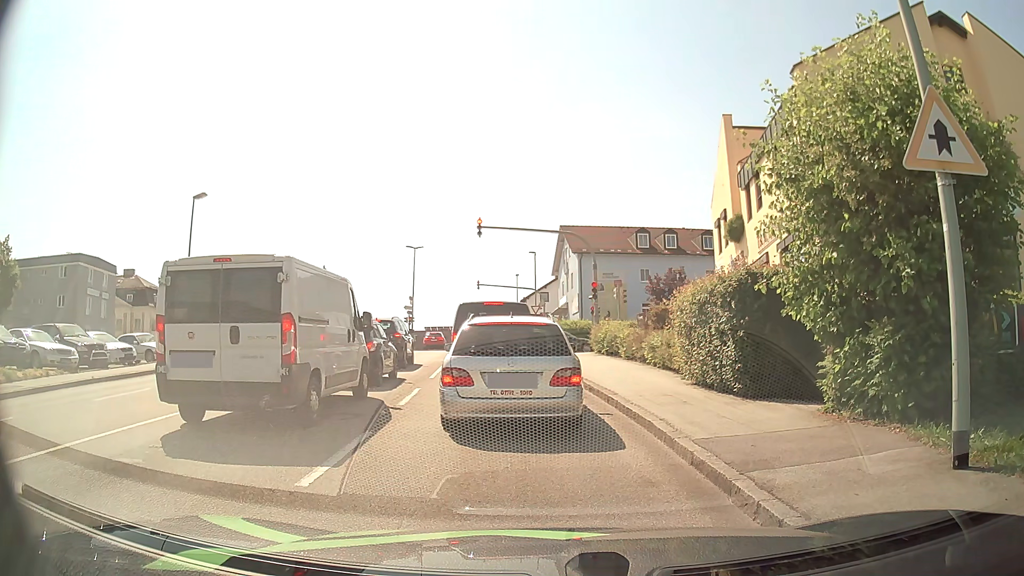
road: tertiary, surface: asphalt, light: Day
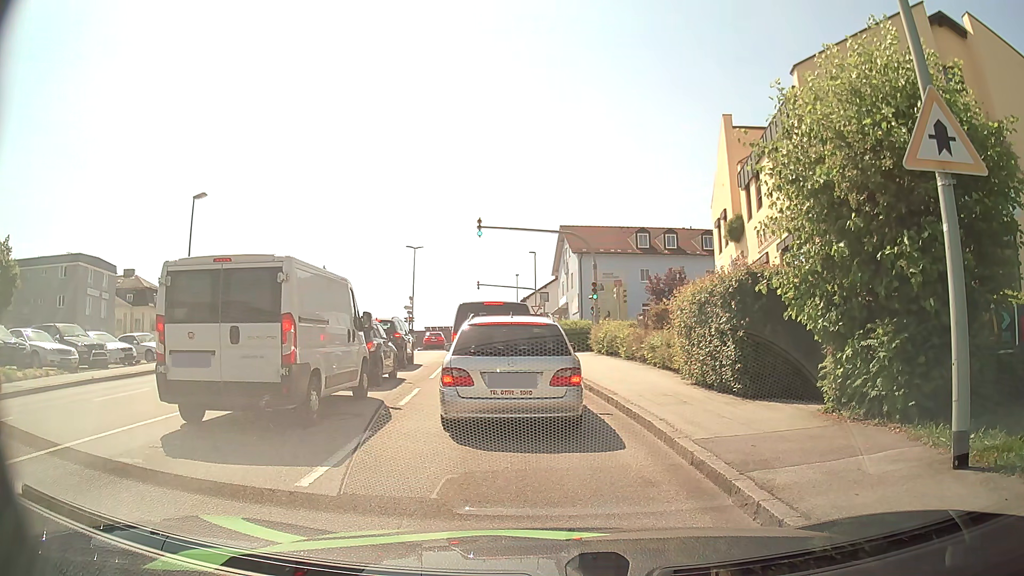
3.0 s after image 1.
(0.0, 0.0) m; 0°
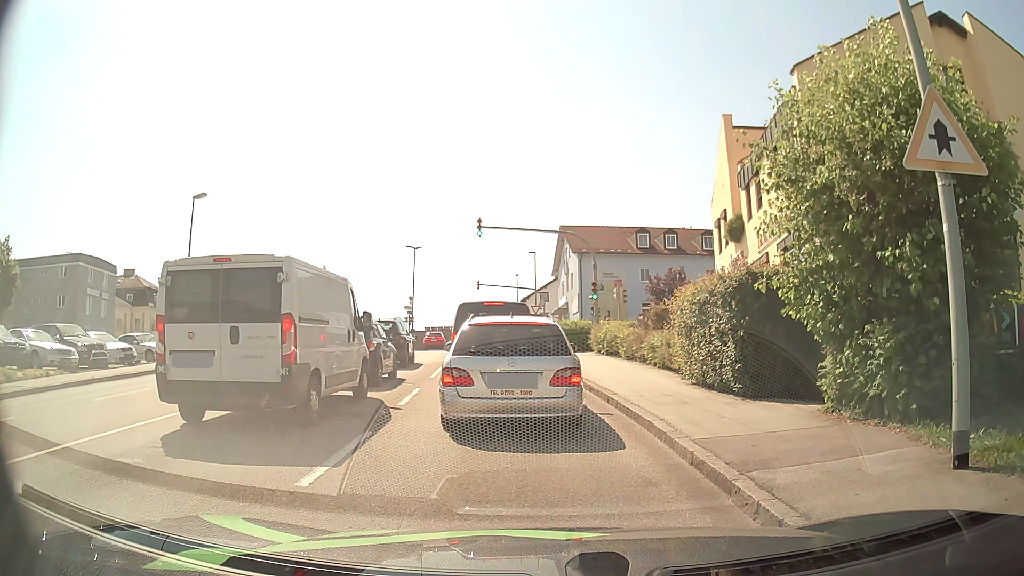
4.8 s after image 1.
(0.0, 0.0) m; 0°
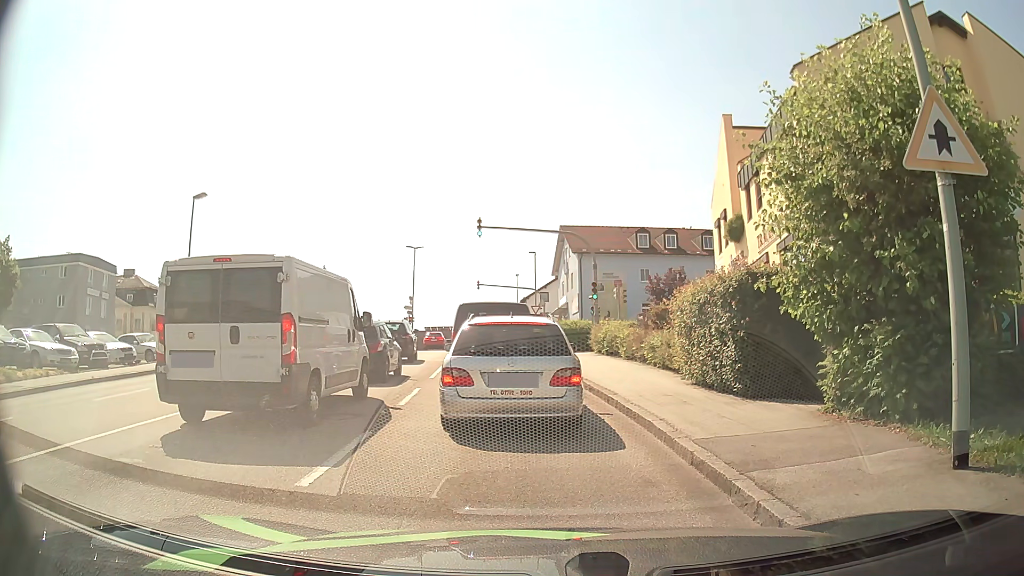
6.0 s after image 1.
(0.0, 0.0) m; 0°
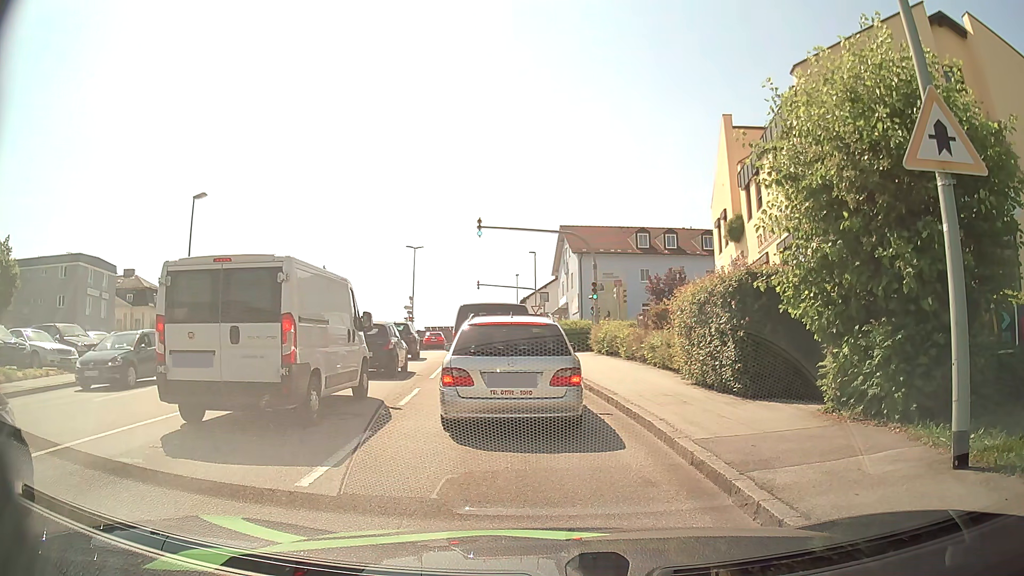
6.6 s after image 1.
(0.0, 0.0) m; 0°
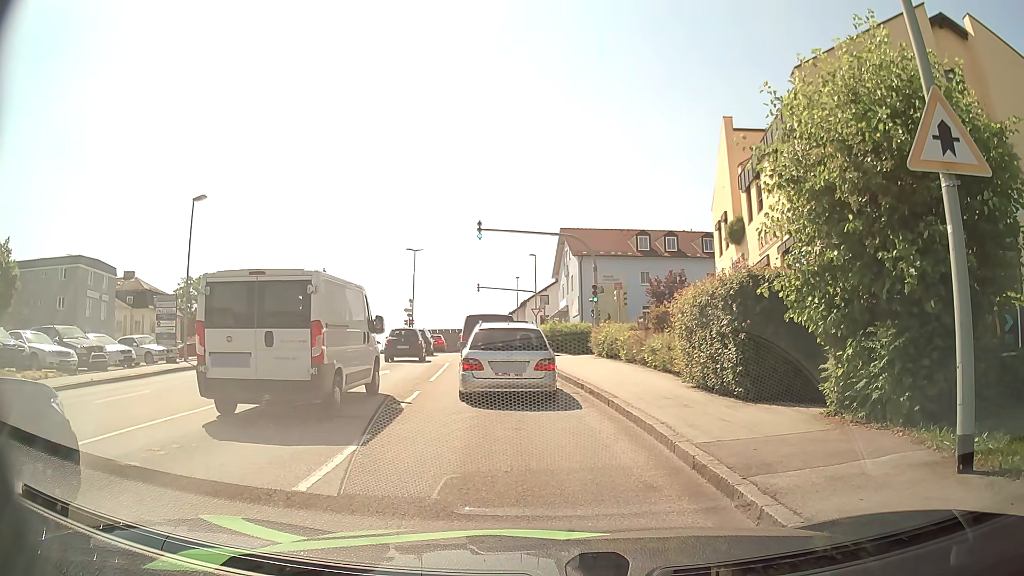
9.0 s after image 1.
(0.0, 0.0) m; 0°
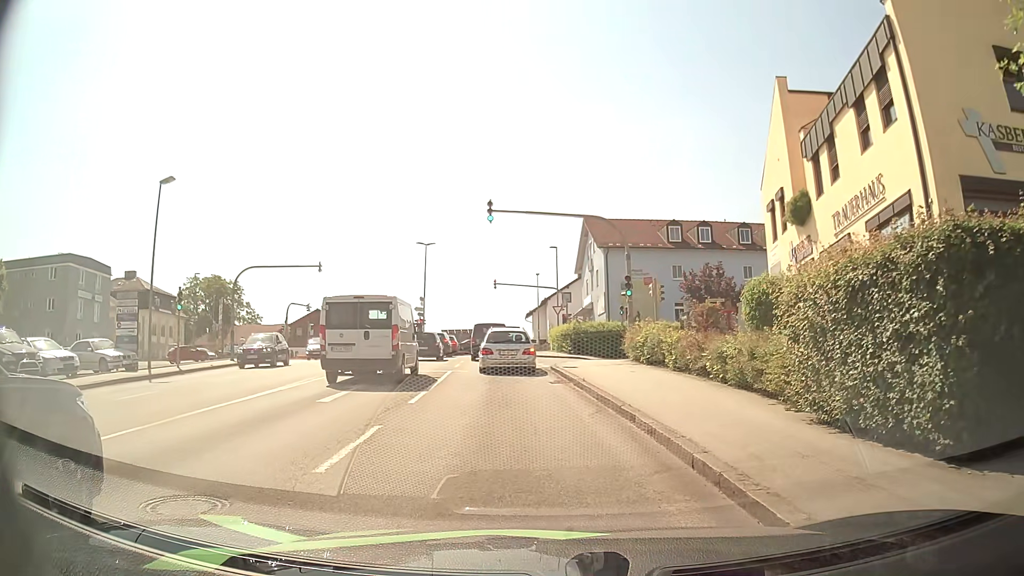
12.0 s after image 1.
(-0.1, +5.5) m; -3°
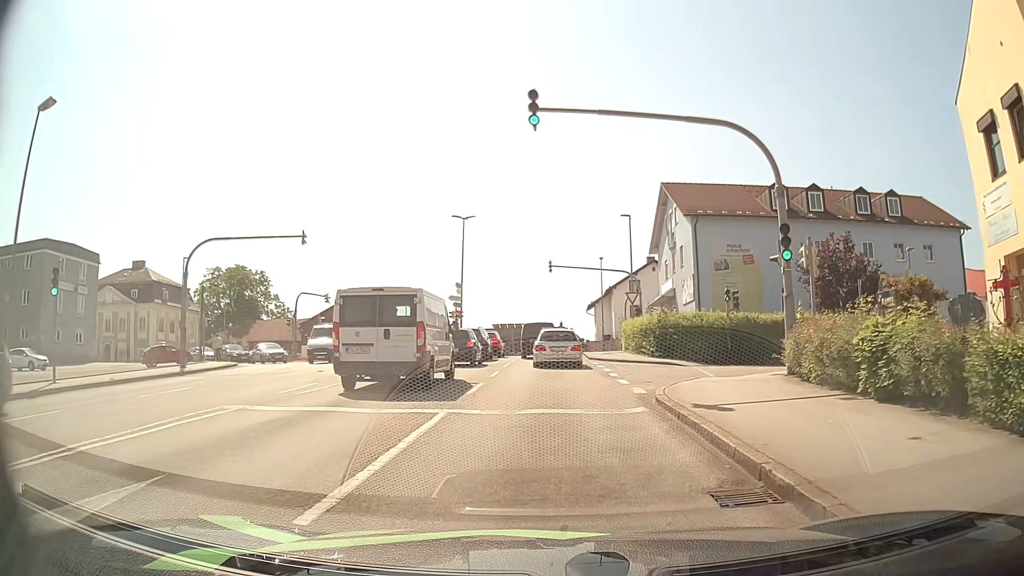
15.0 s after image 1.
(-0.5, +12.5) m; -5°
(0, +10) (+3, +19) (+12, +23) (+22, +22) (+32, +20) (+41, +17) (+51, +13) (+60, +9) (+69, +5) (+77, 0) m
